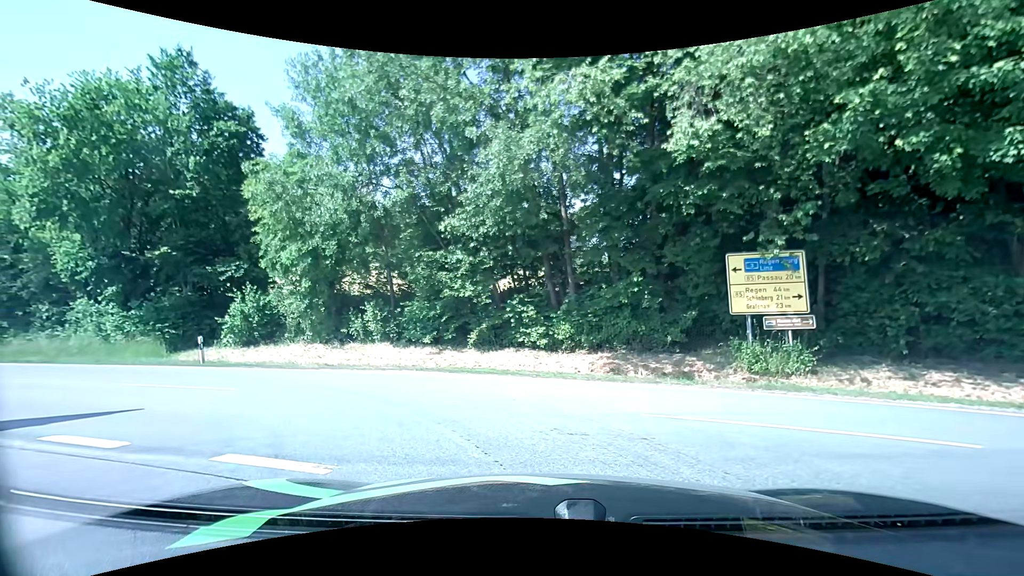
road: tertiary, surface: asphalt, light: Day
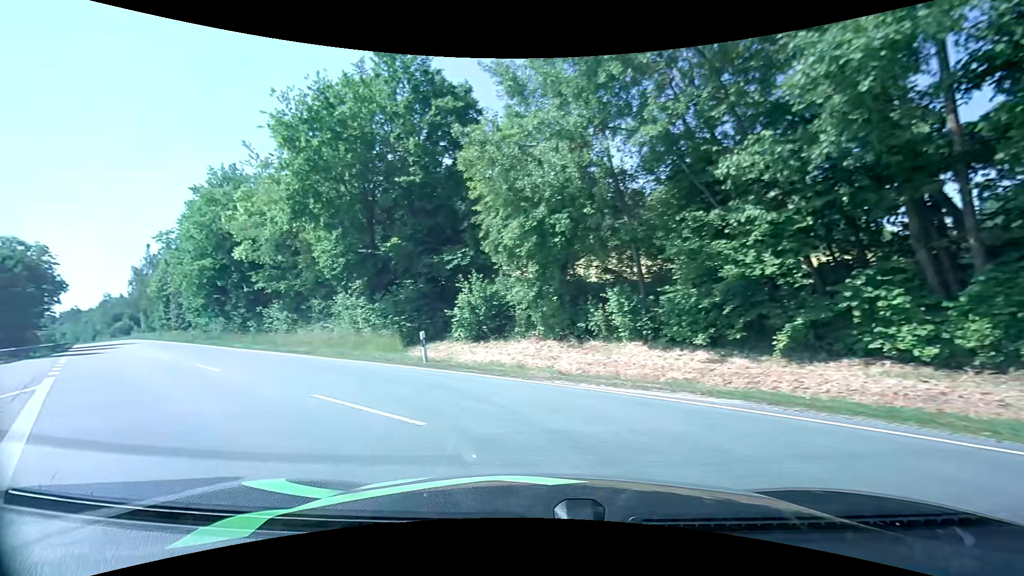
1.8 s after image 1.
(-1.4, +5.7) m; -25°
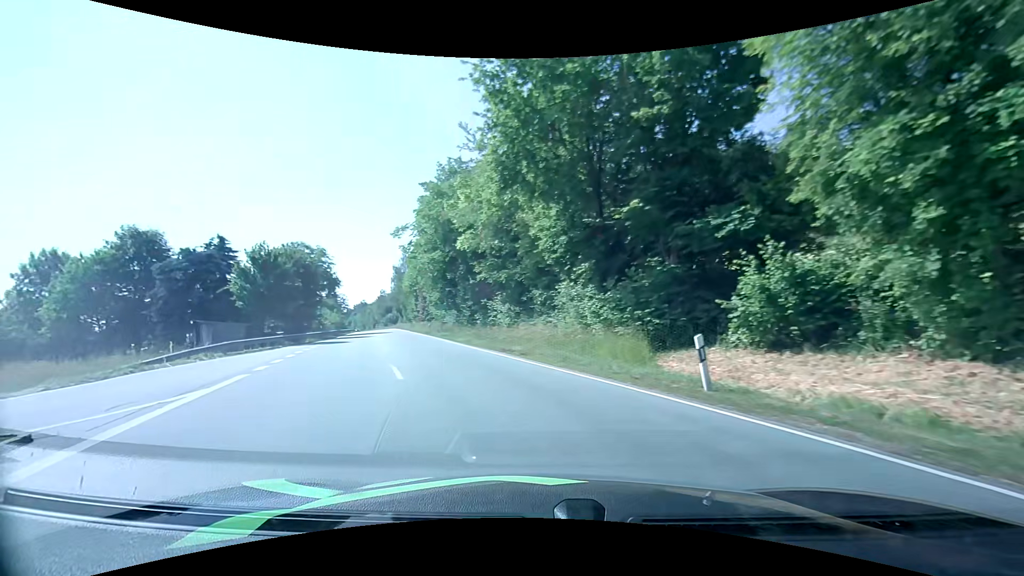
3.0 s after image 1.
(-1.8, +6.8) m; -27°
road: primary
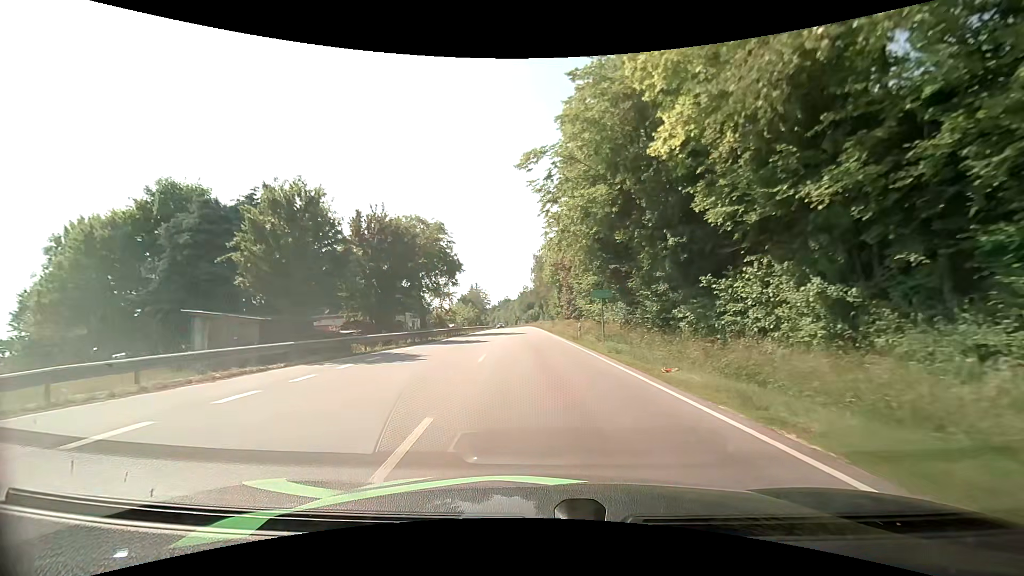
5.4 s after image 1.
(-4.6, +20.4) m; -17°
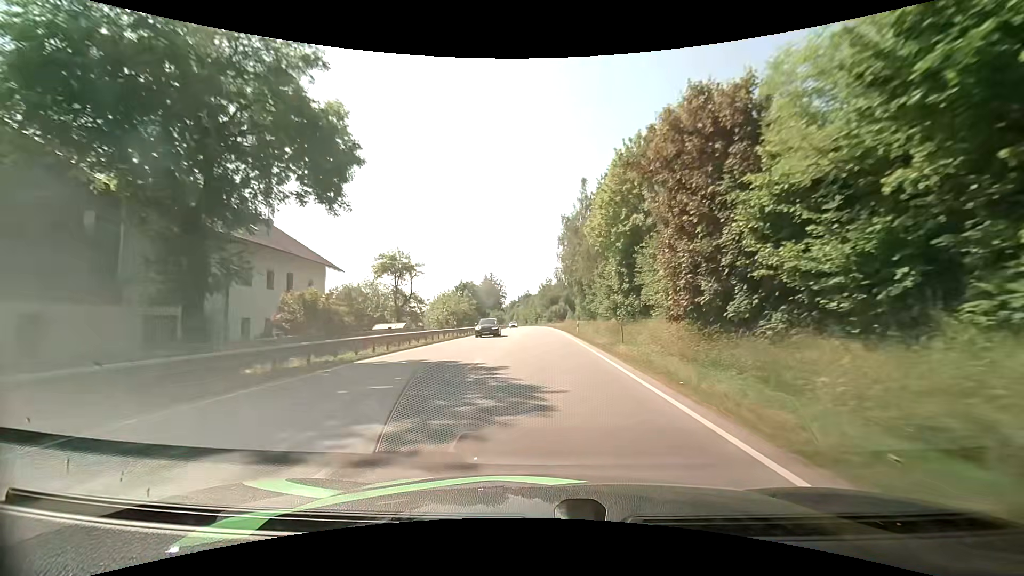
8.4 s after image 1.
(-1.2, +39.6) m; -3°
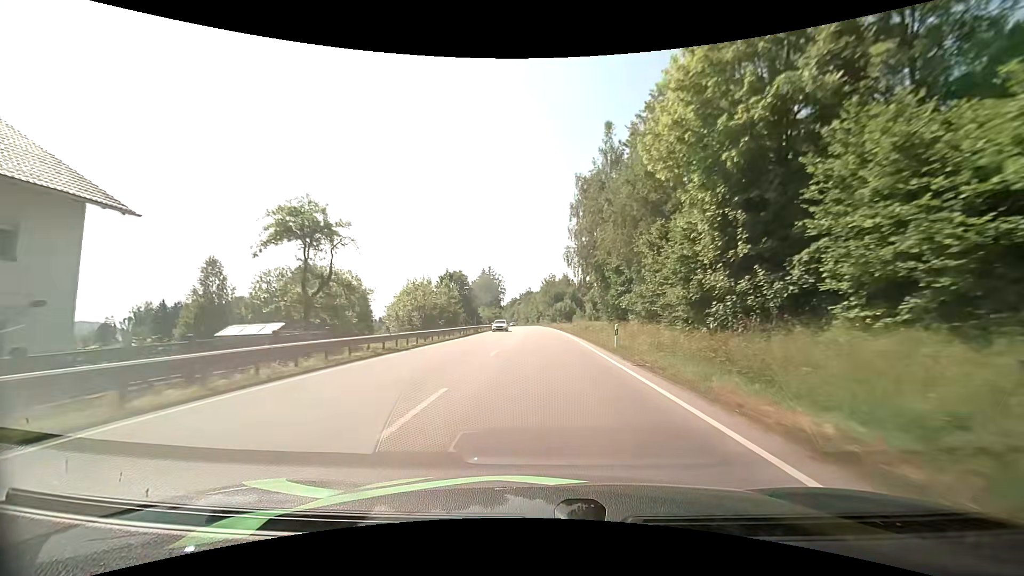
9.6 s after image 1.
(0.0, +19.4) m; 0°
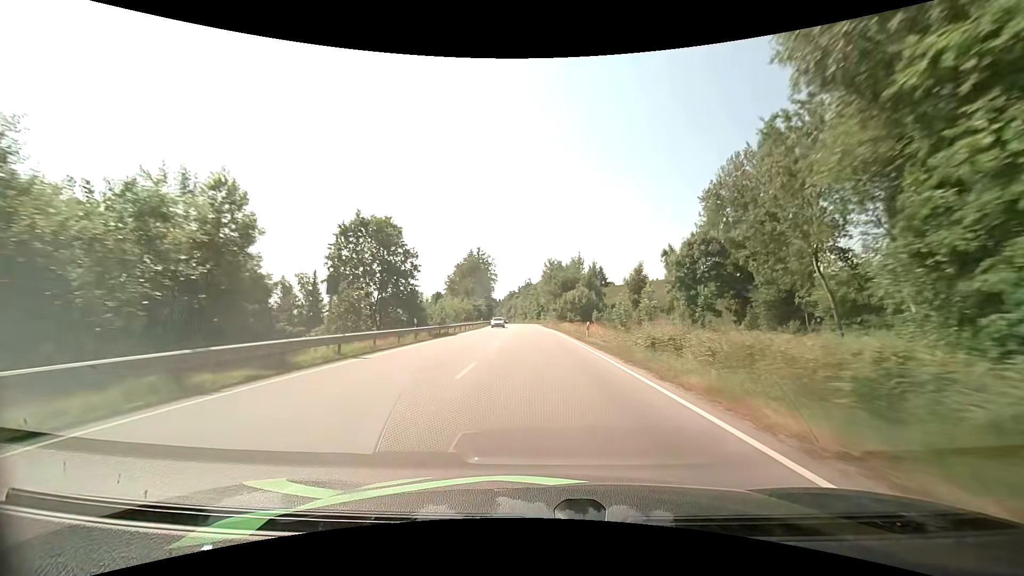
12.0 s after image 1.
(-0.1, +43.7) m; 0°
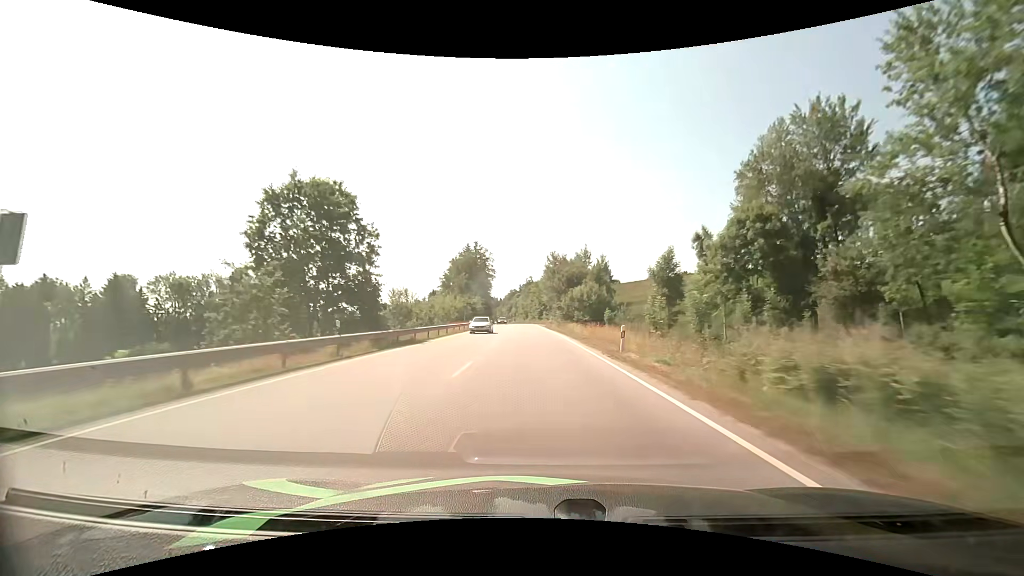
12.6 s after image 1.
(0.0, +11.8) m; 0°
(0, +10) (0, +20) (0, +30) (-1, +40) (-1, +50) (-1, +60) (-2, +70) (-2, +80) (-3, +90) (-3, +100) m
